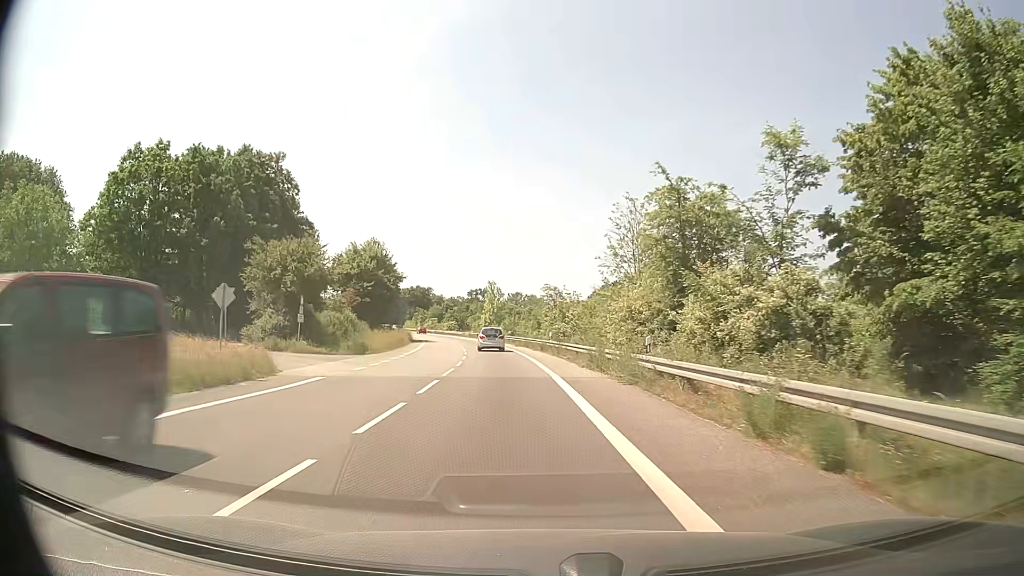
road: secondary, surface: asphalt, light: Day
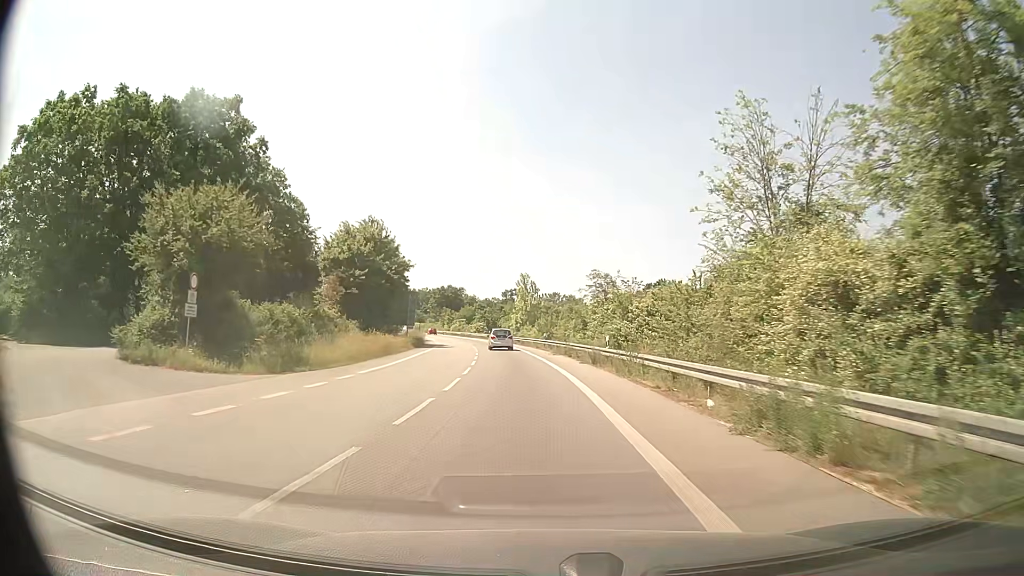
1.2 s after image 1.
(-0.7, +17.0) m; -3°
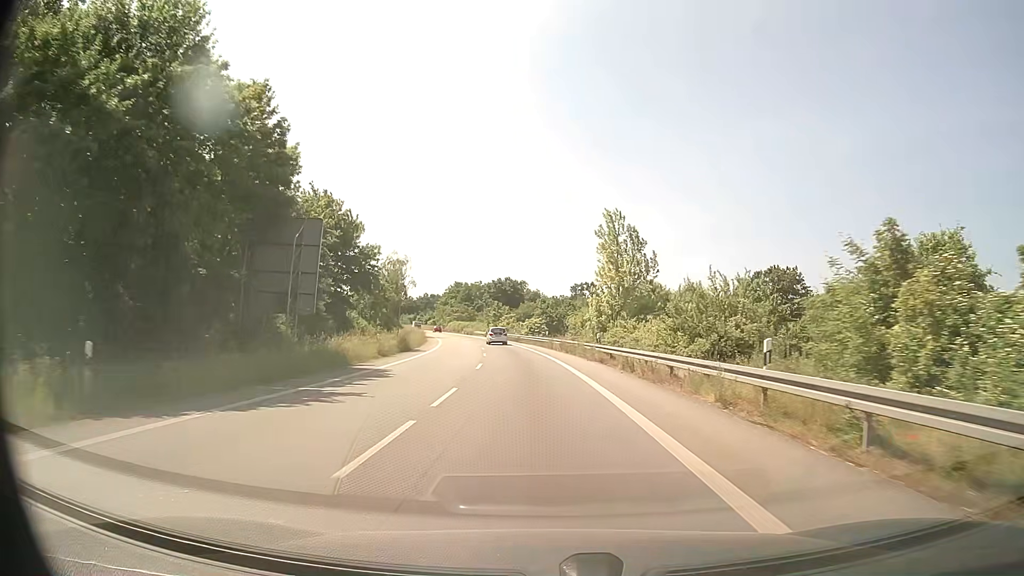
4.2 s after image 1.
(-2.7, +46.3) m; -6°
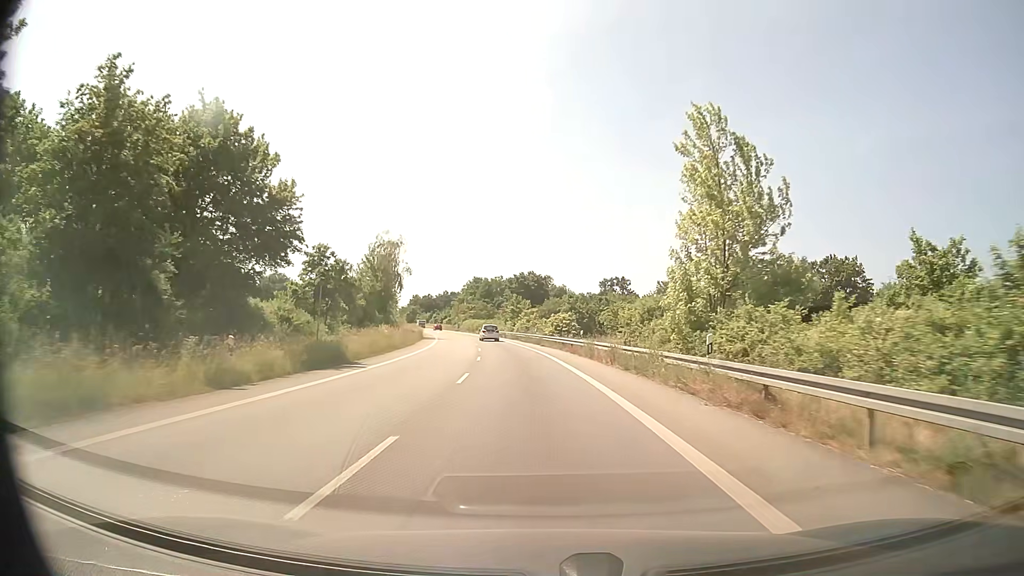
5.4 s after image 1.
(-0.3, +19.9) m; -2°
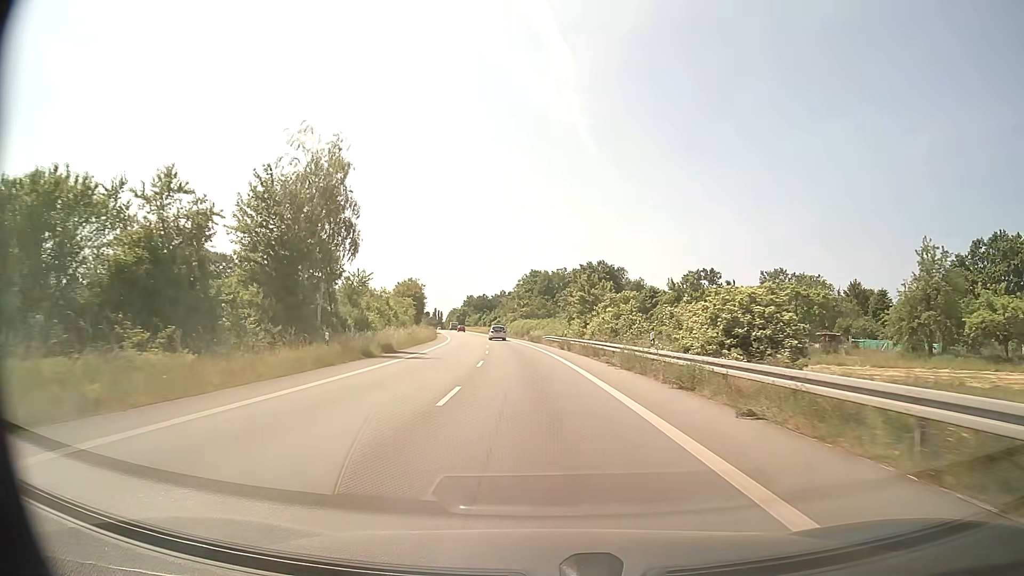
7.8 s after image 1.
(-2.0, +41.0) m; -5°
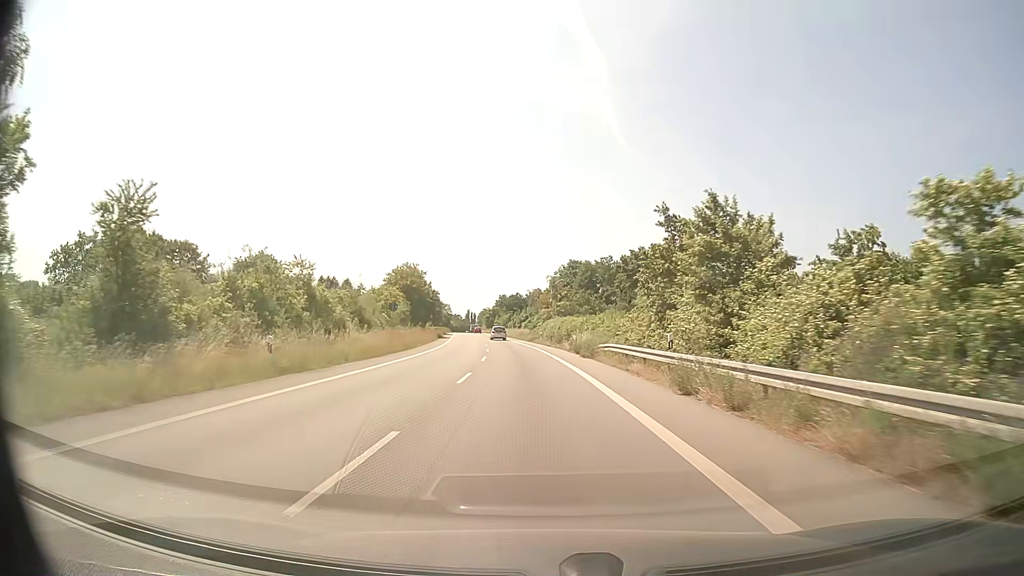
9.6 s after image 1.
(-0.8, +31.3) m; -3°
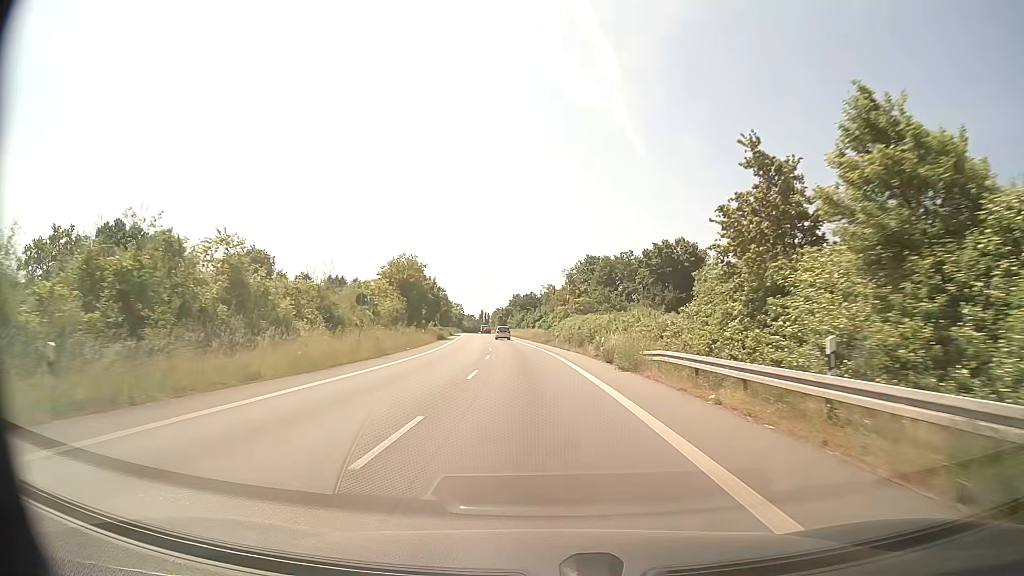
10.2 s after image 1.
(-0.1, +10.5) m; -1°
(0, +10) (0, +20) (-1, +30) (-1, +40) (-2, +50) (-3, +60) (-4, +70) (-5, +80) (-6, +90) (-7, +100) m
